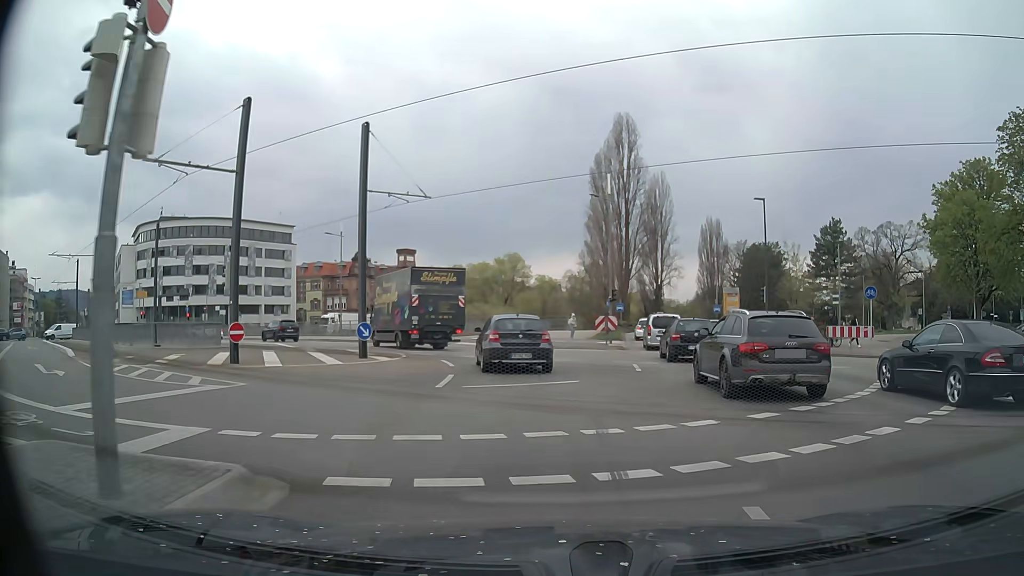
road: primary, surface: asphalt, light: Day
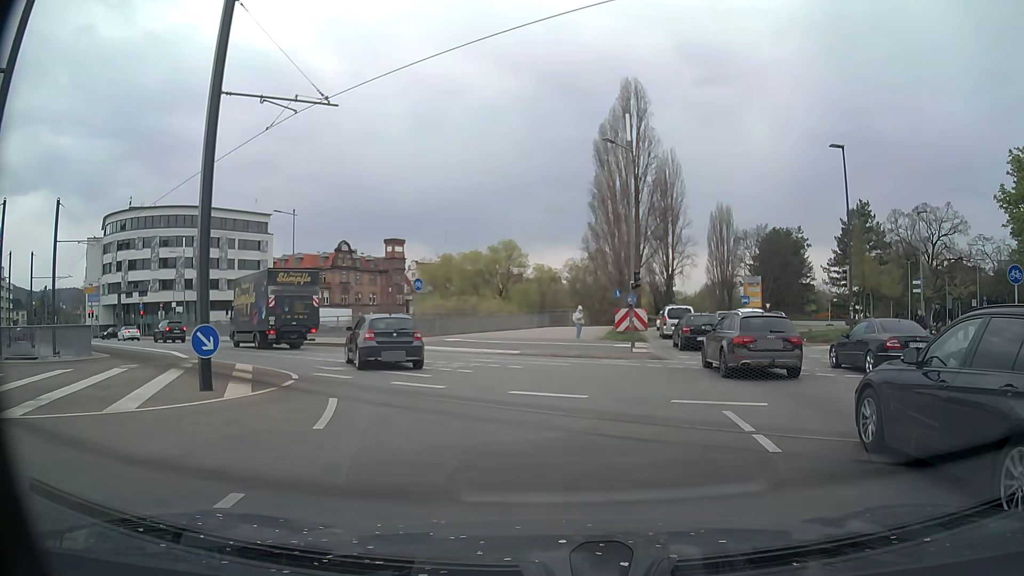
(-0.1, +10.9) m; 0°
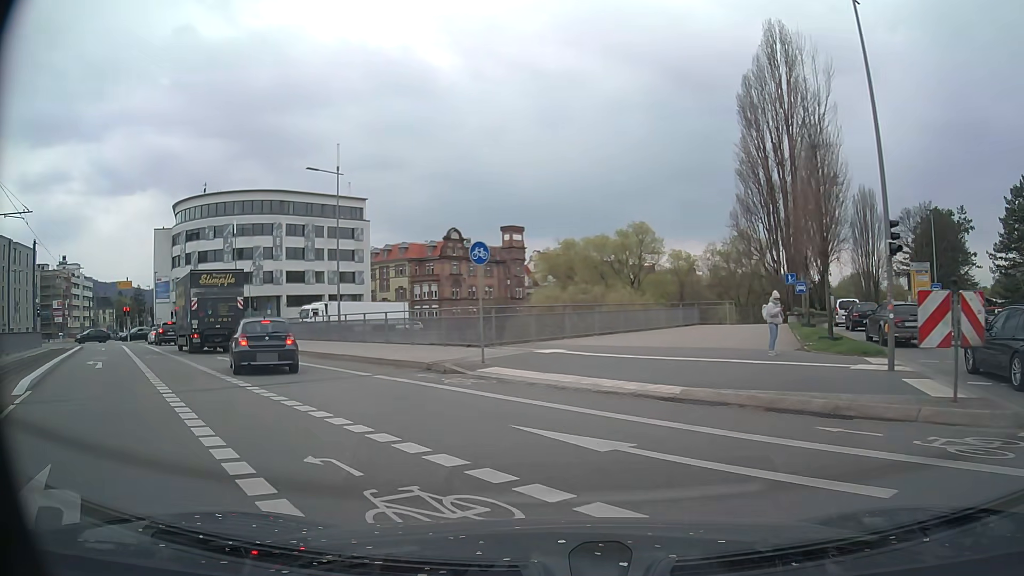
(-0.8, +14.1) m; -12°
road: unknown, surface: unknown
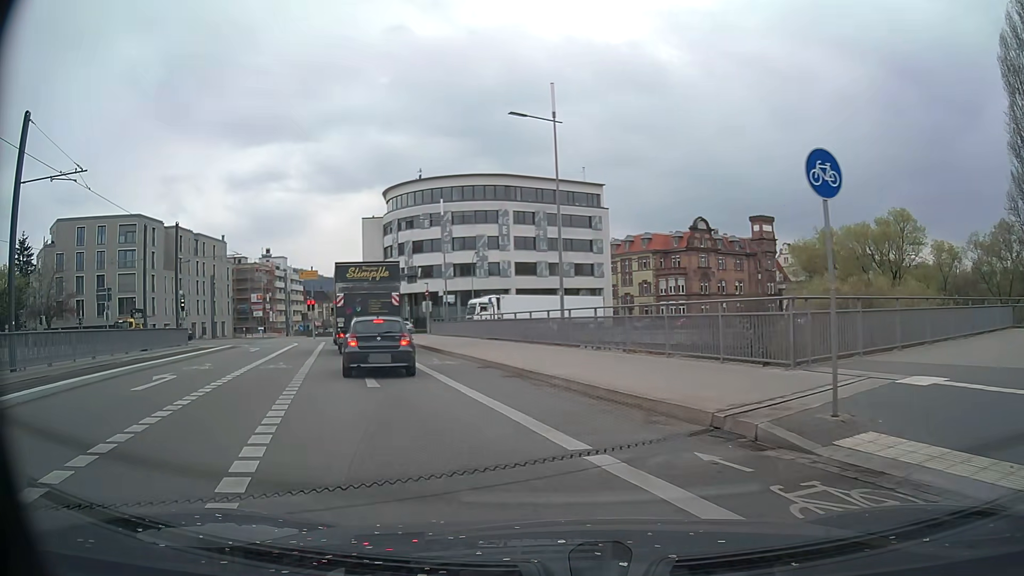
(-1.4, +9.1) m; -20°
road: secondary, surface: asphalt
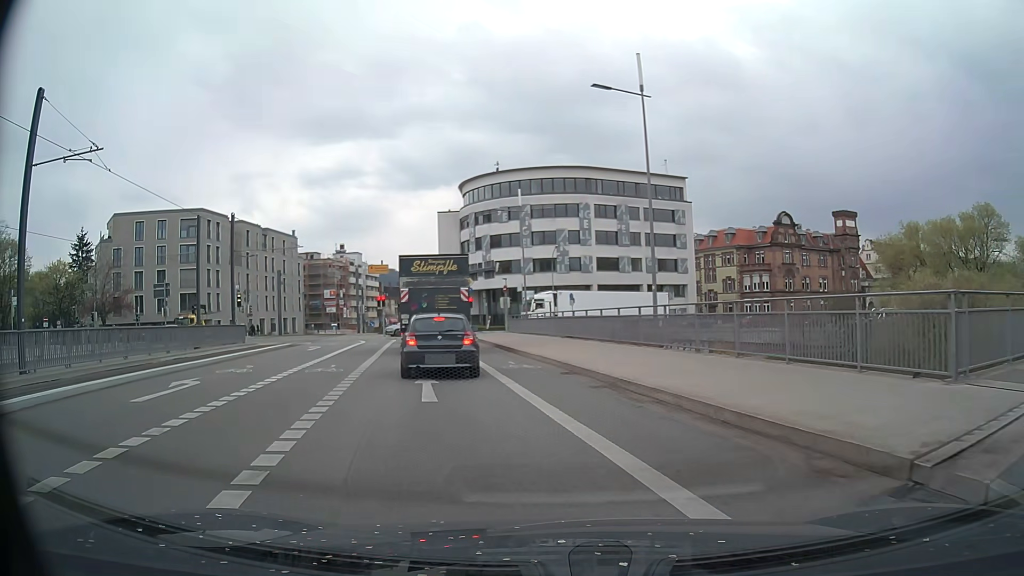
(-0.2, +2.8) m; -6°
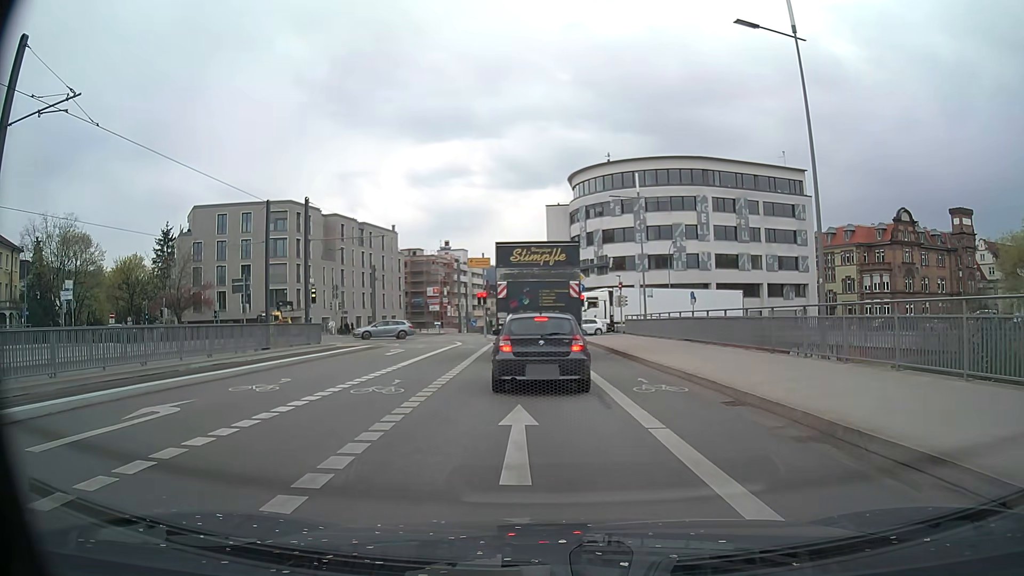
(-0.6, +5.2) m; -10°
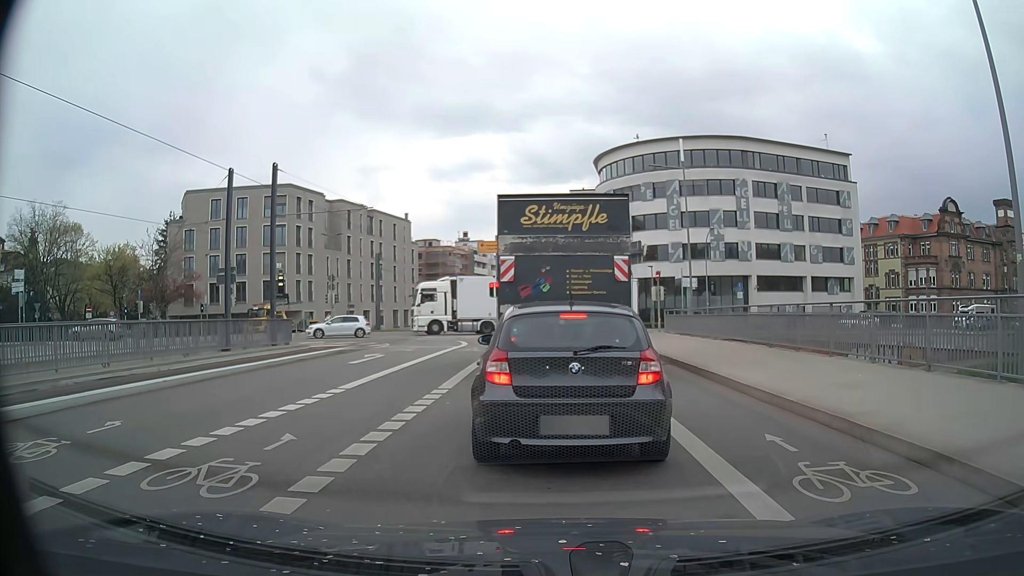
(-0.2, +7.2) m; -3°
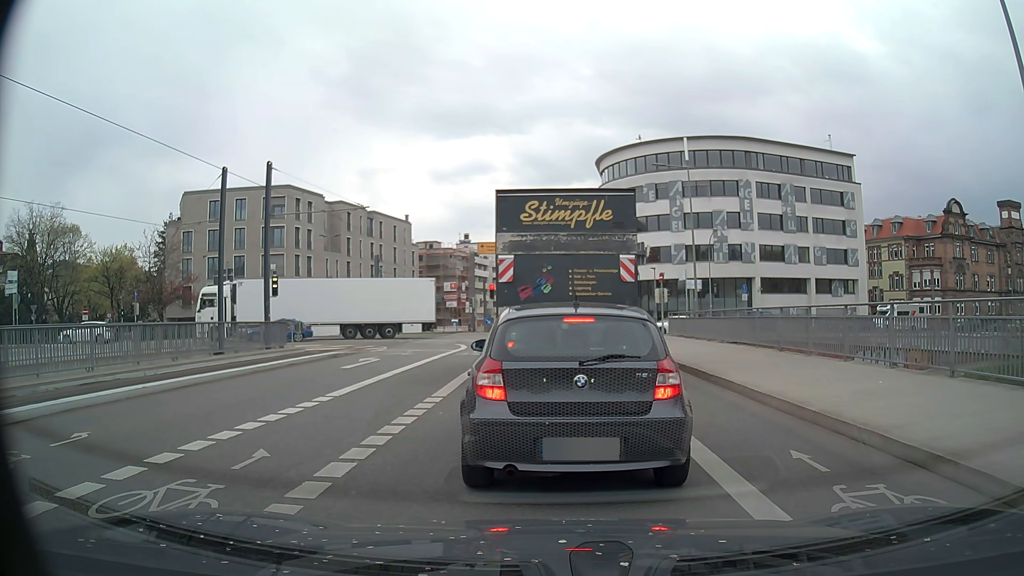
(0.0, +0.8) m; 0°
(0, +10) (0, +20) (0, +30) (0, +40) (-1, +50) (-3, +60) (-4, +70) (-4, +80) (-2, +90) (0, +100) m
